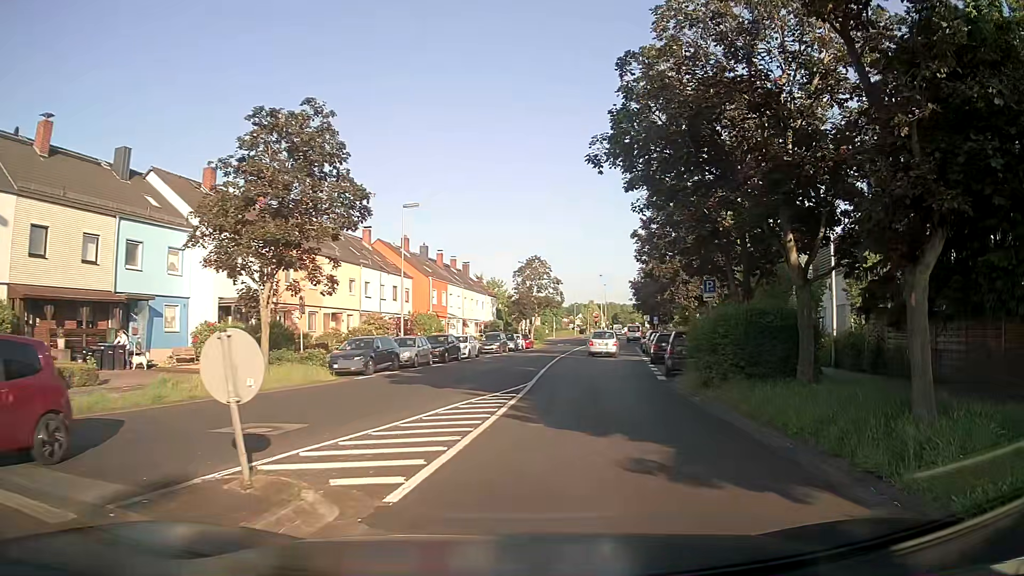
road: residential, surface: asphalt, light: Day
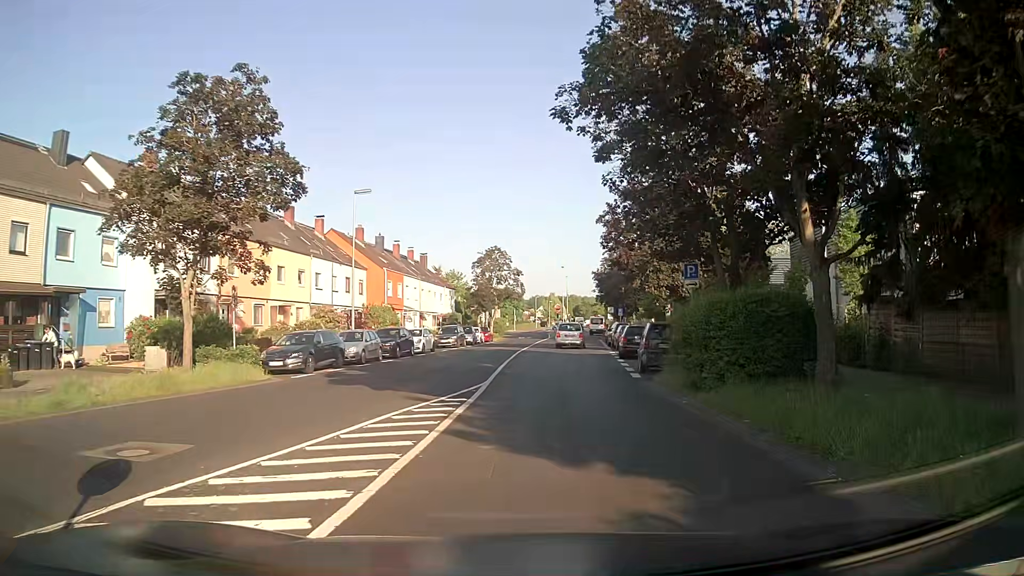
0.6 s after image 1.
(+0.1, +2.7) m; +5°
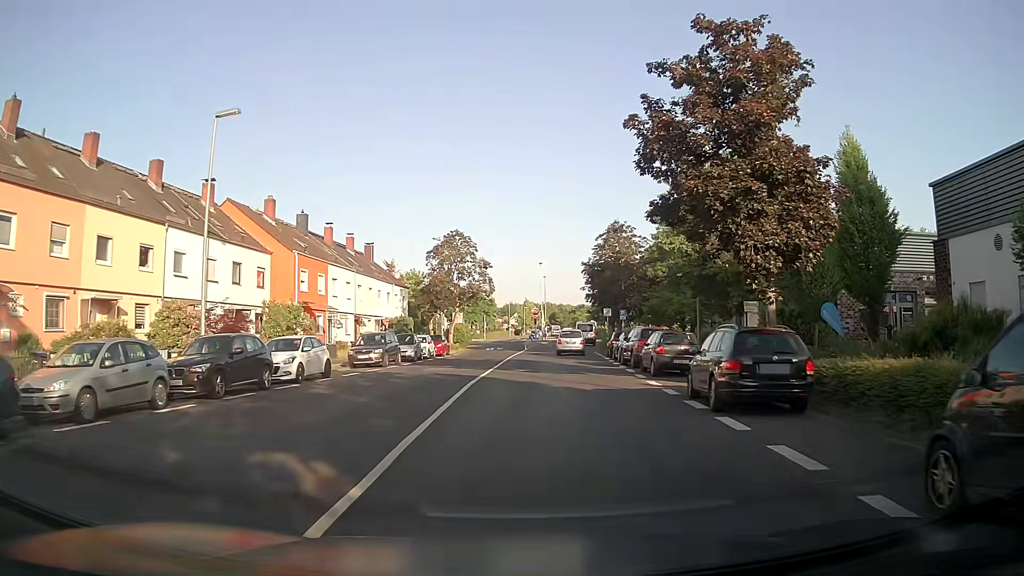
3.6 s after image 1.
(+0.3, +18.1) m; +1°
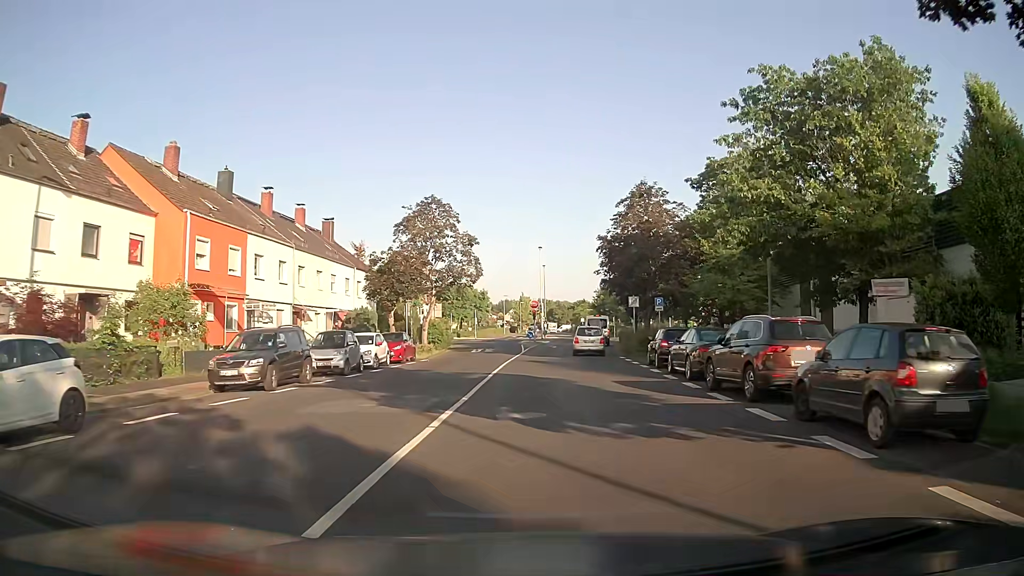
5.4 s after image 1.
(+0.1, +14.5) m; +2°
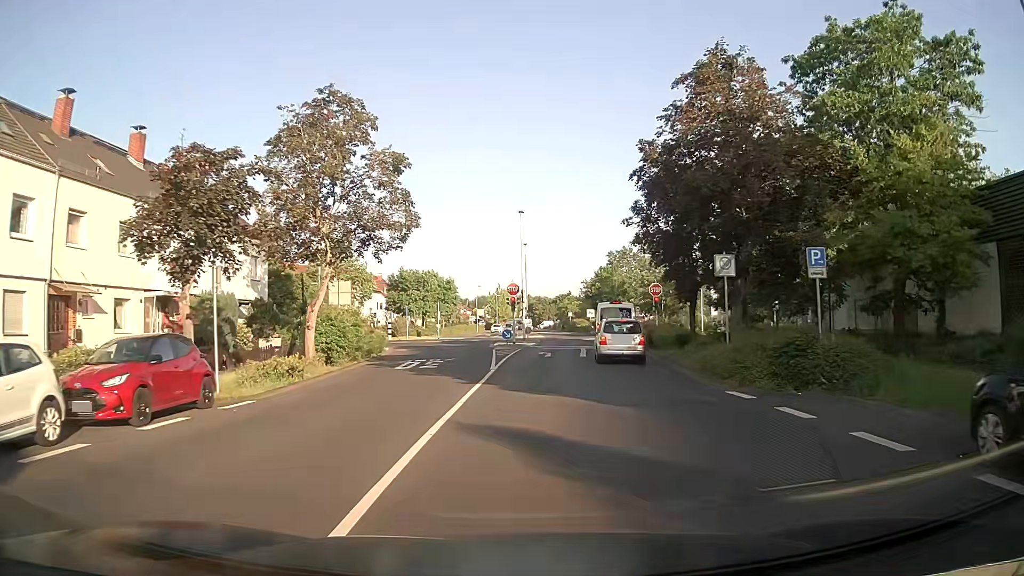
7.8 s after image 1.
(-0.1, +21.6) m; +1°
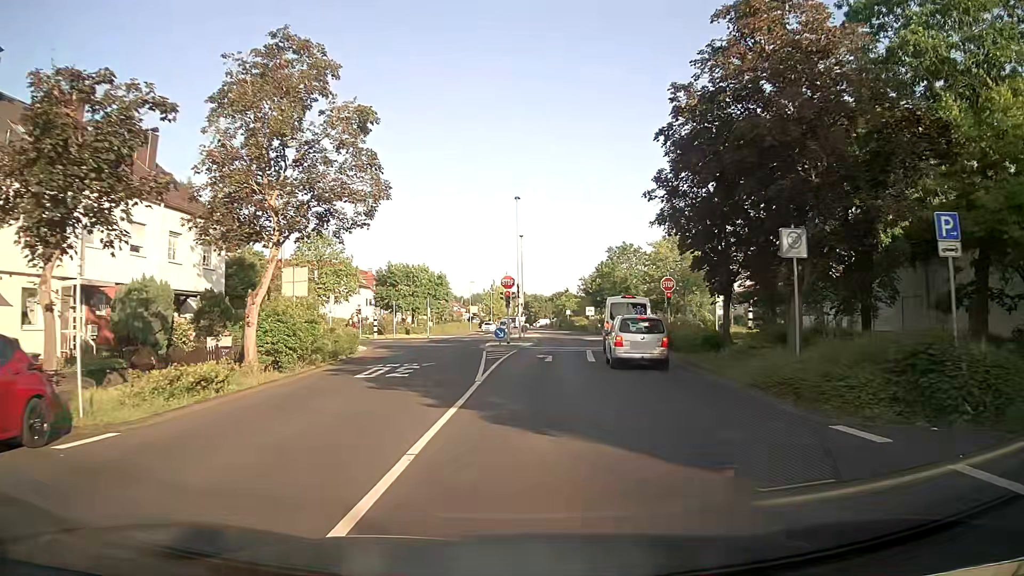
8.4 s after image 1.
(0.0, +5.3) m; 0°
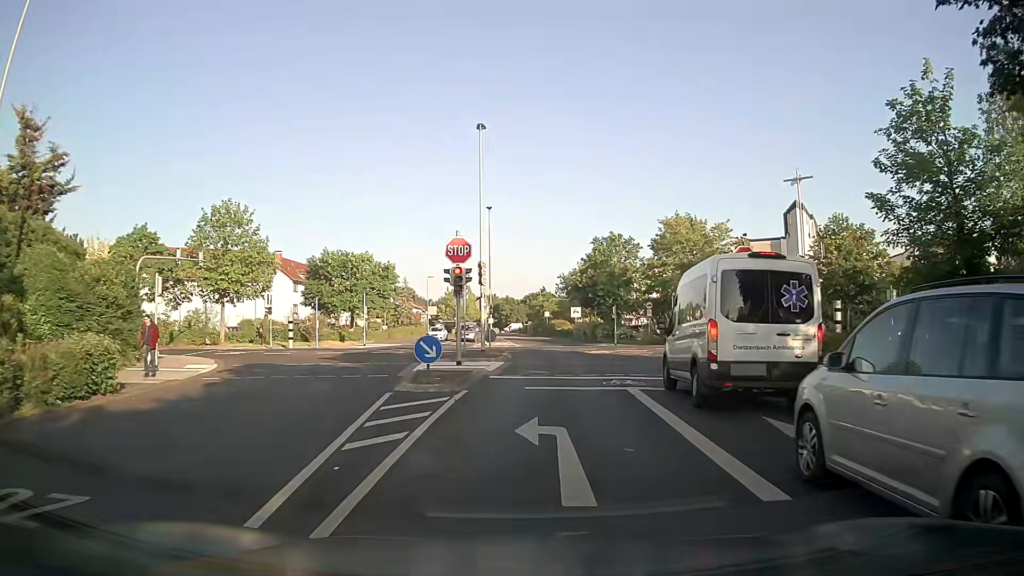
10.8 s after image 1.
(+0.5, +18.8) m; +3°
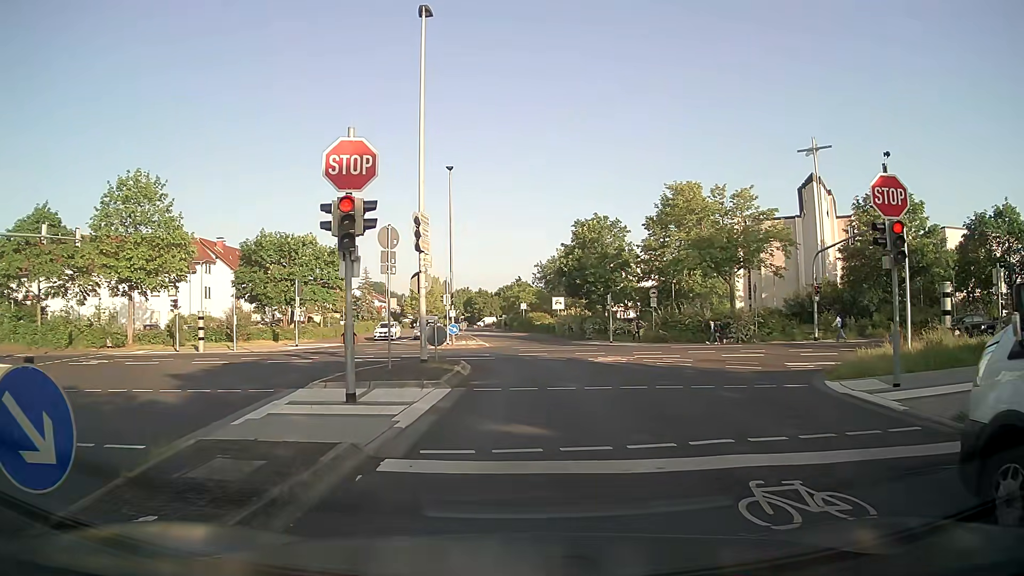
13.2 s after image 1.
(+0.3, +11.0) m; +2°
